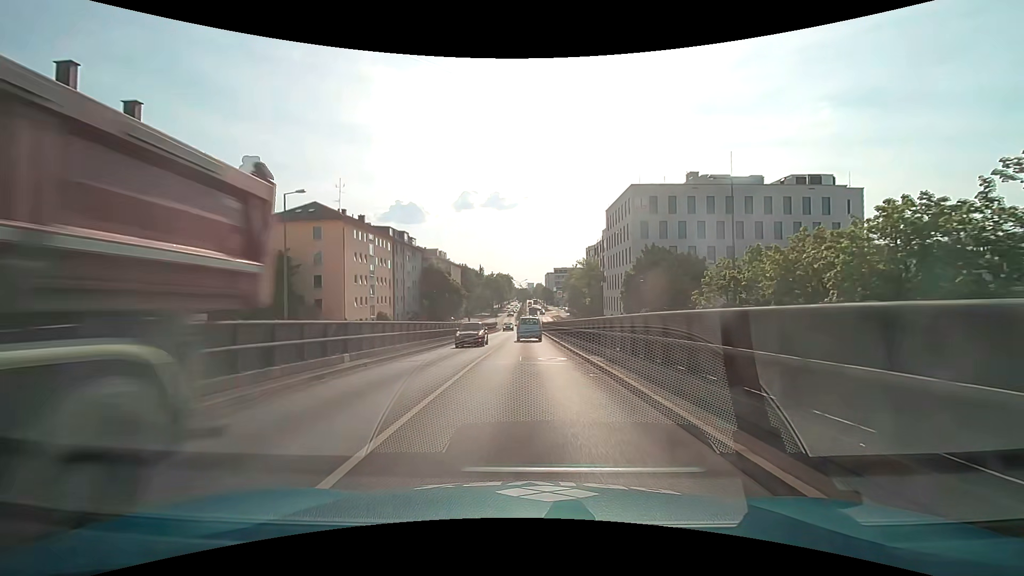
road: primary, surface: asphalt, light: Day
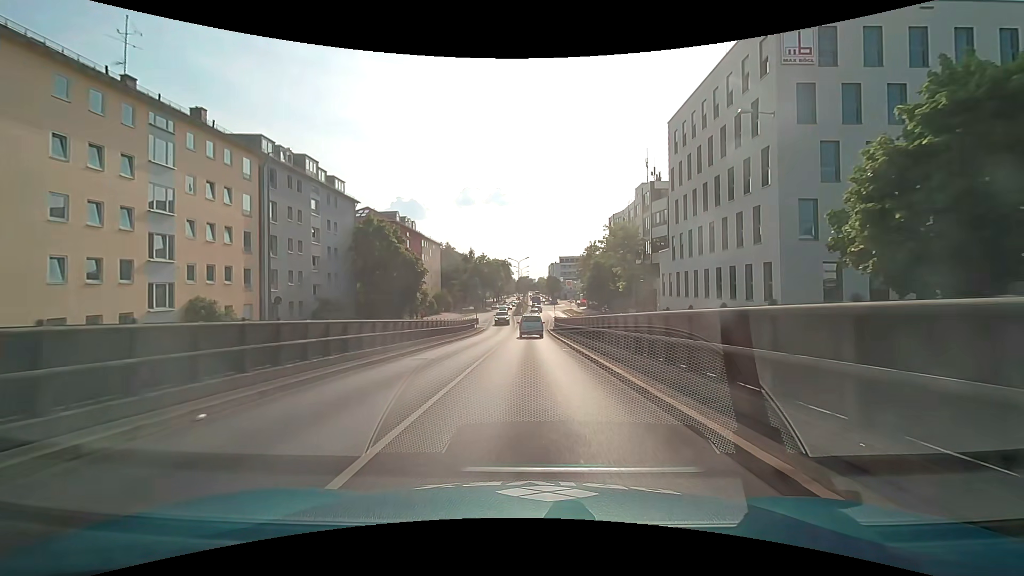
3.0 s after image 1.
(-0.1, +39.5) m; 0°
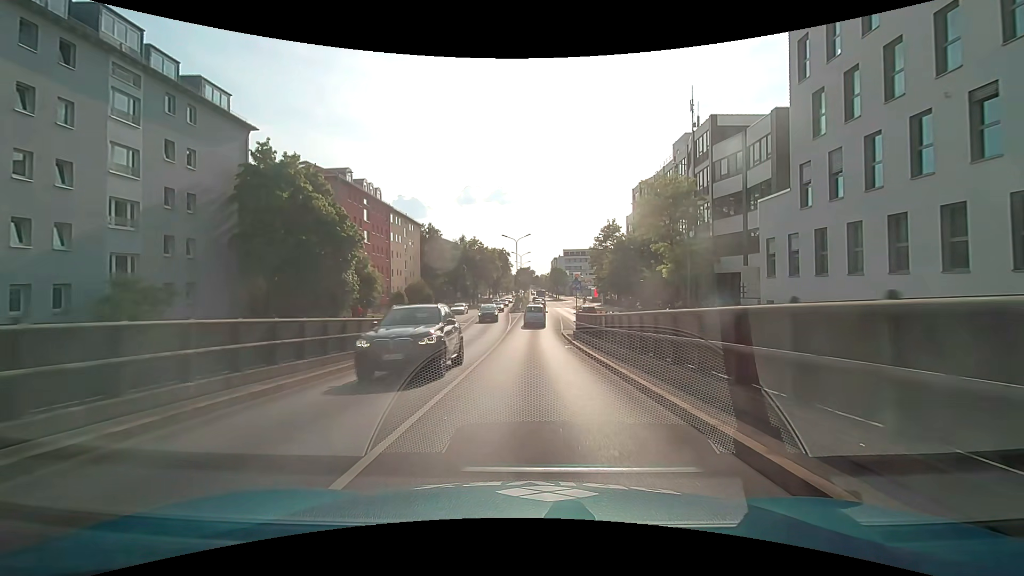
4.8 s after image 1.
(0.0, +23.6) m; 0°
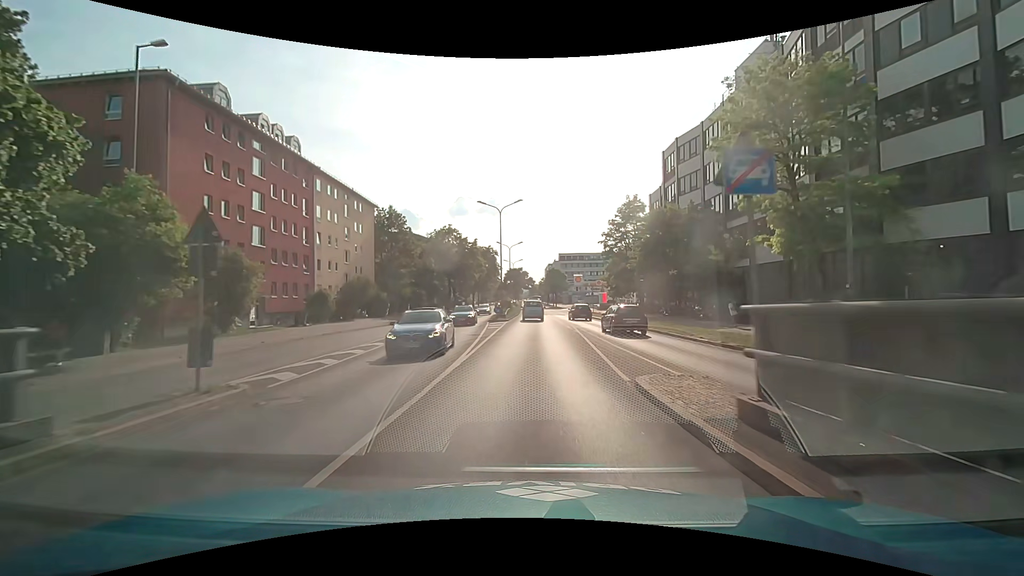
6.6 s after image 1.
(+0.1, +24.7) m; +1°
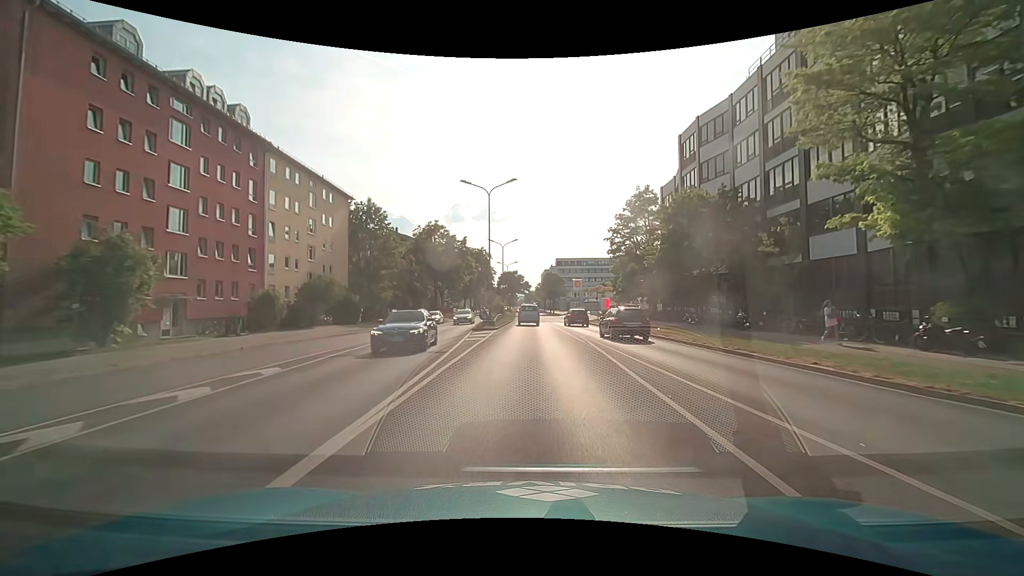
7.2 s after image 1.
(0.0, +8.7) m; +1°
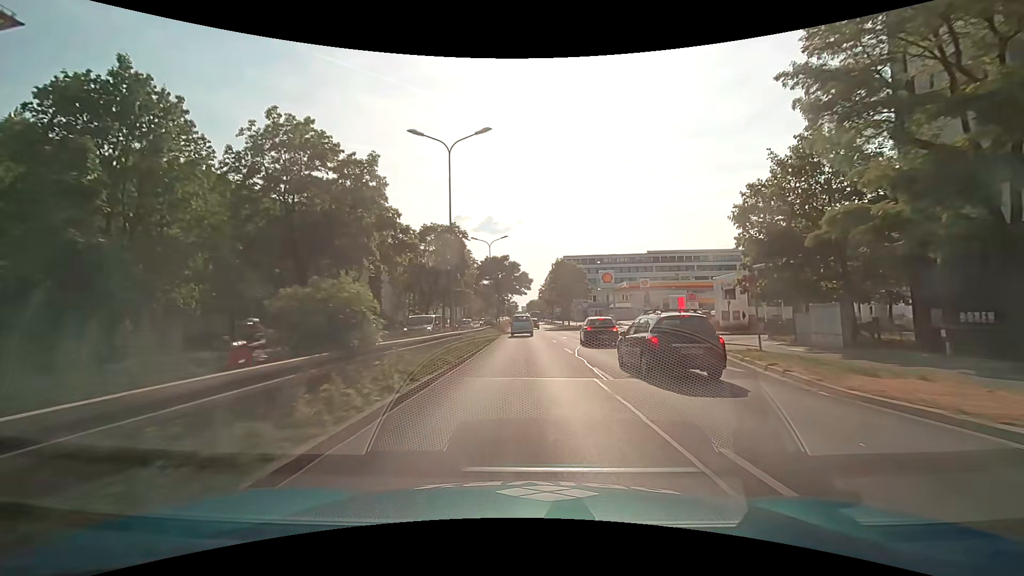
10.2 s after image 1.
(+0.3, +42.4) m; 0°
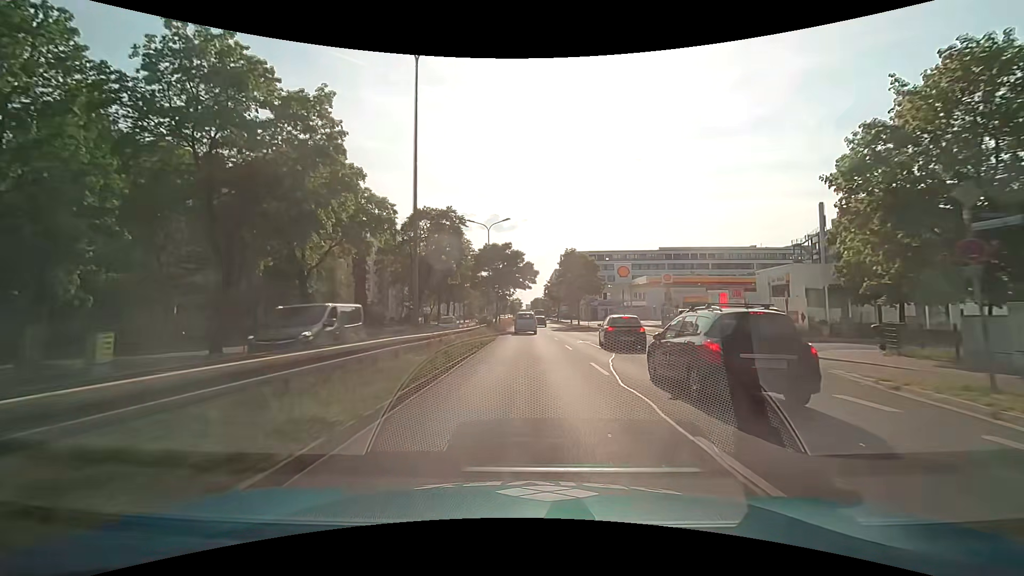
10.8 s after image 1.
(0.0, +8.5) m; 0°
